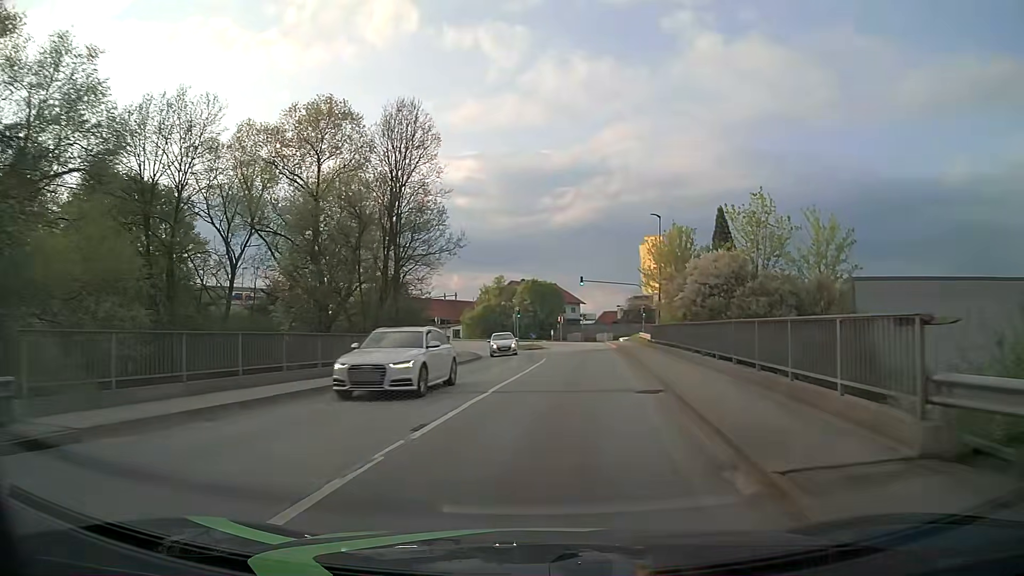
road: tertiary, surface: asphalt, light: Day
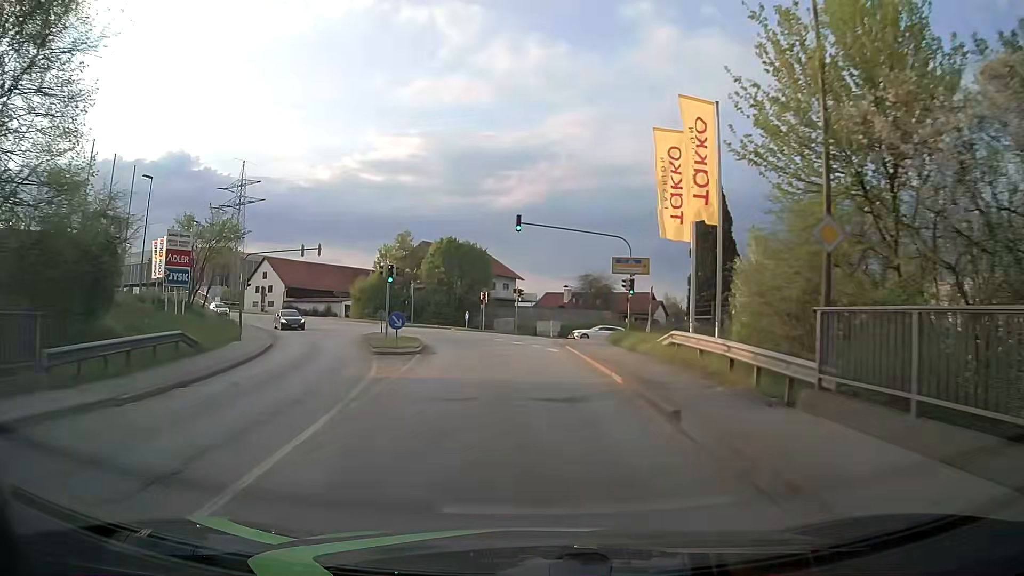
(+2.2, +30.3) m; +6°
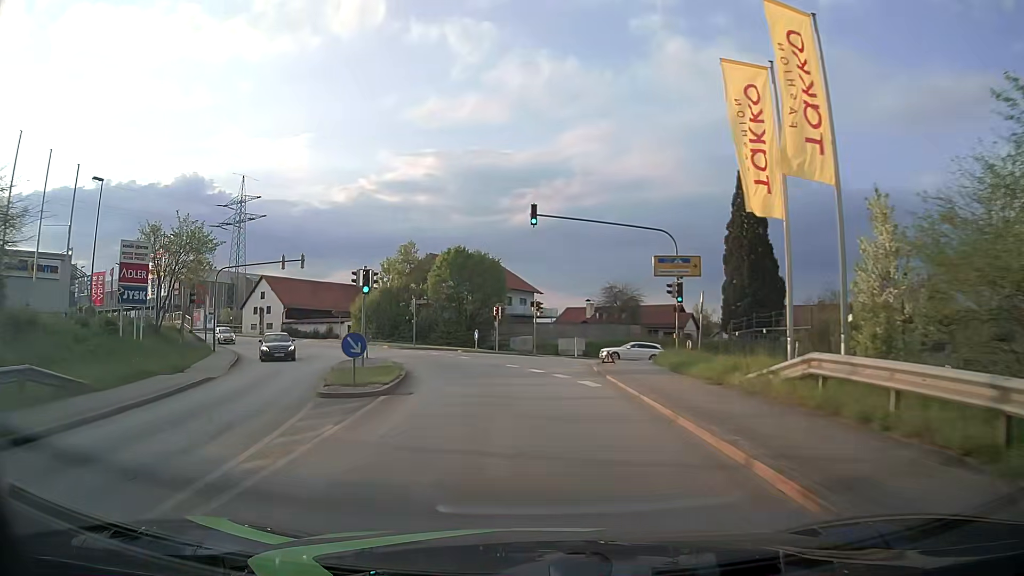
(-0.1, +7.7) m; -2°
(0, +10) (-2, +20) (-4, +30) (-8, +39) (-12, +48) (-18, +56) (-24, +64) (-32, +71) (-39, +77) (-47, +83) m
